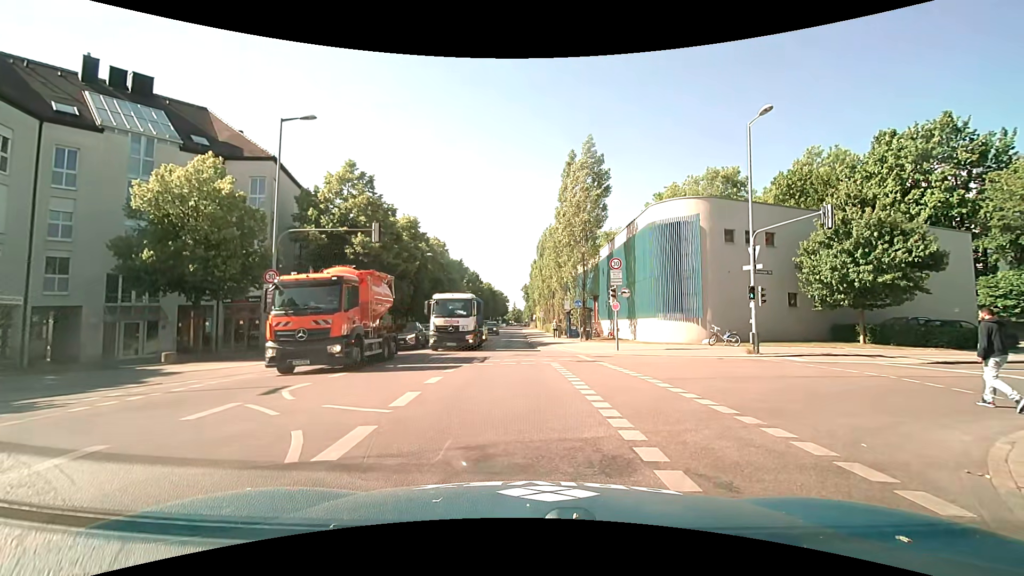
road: secondary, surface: asphalt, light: Day
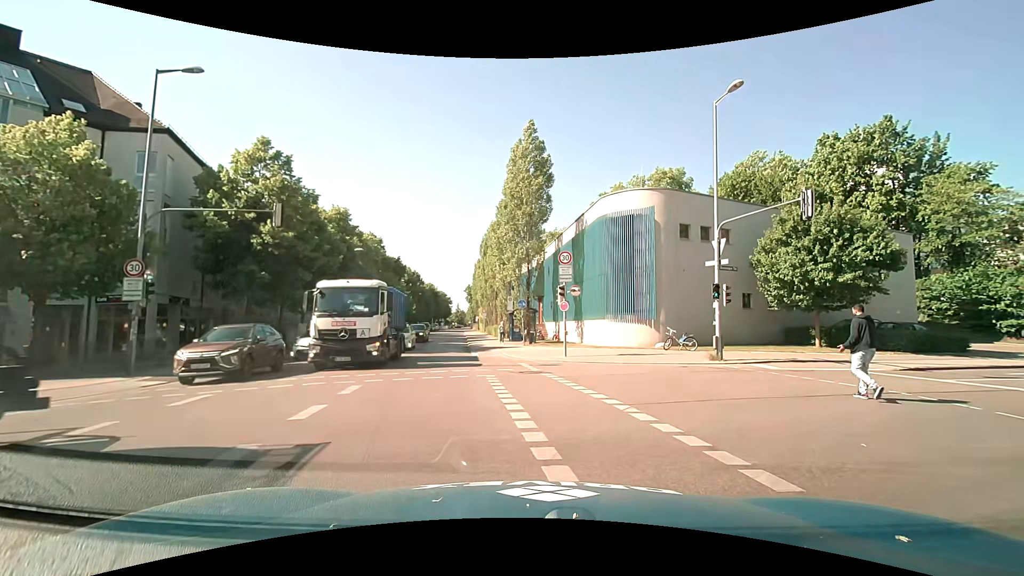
(+0.1, +3.6) m; +9°
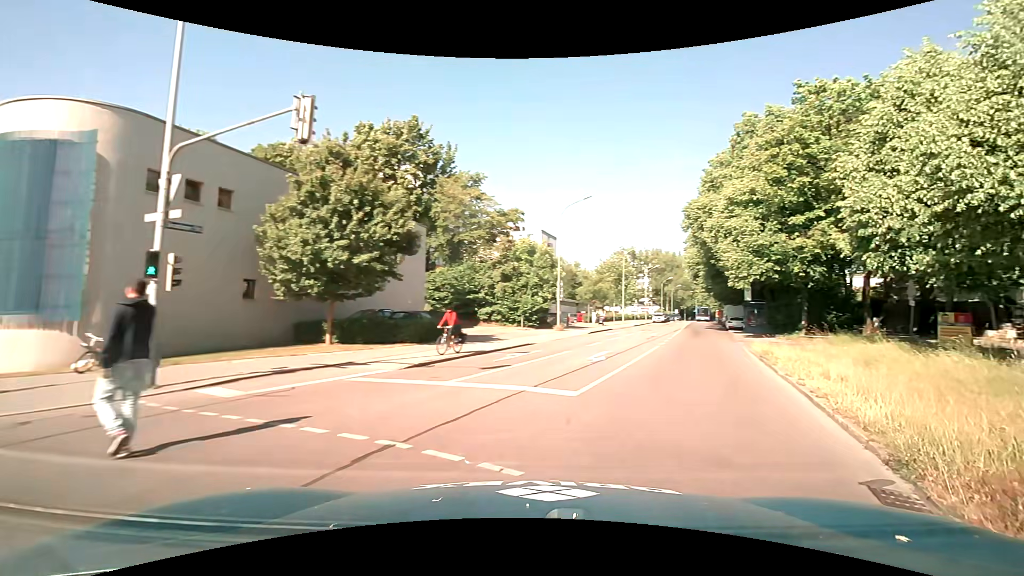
(+3.4, +7.7) m; +48°
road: tertiary
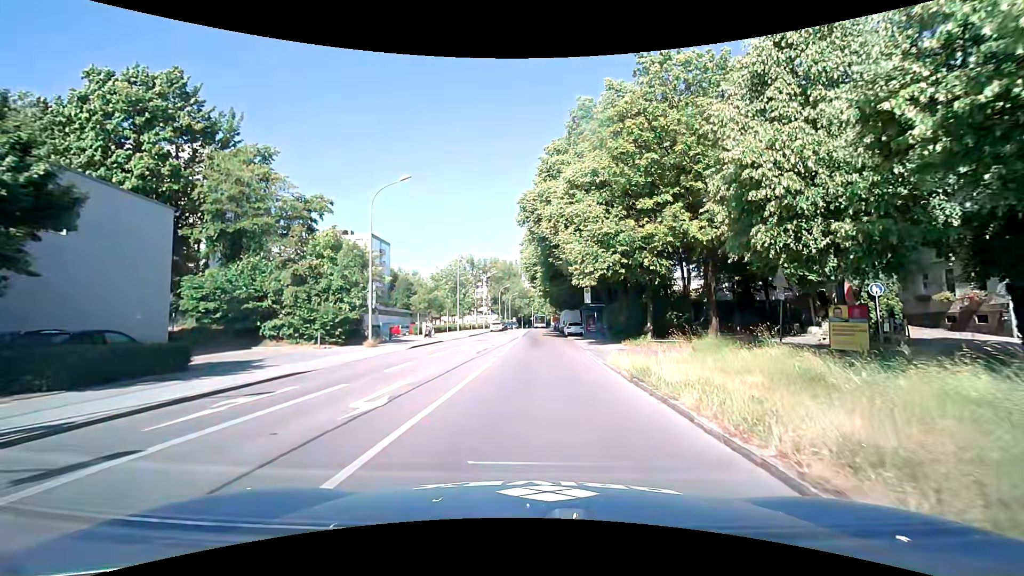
(+1.7, +8.0) m; +16°
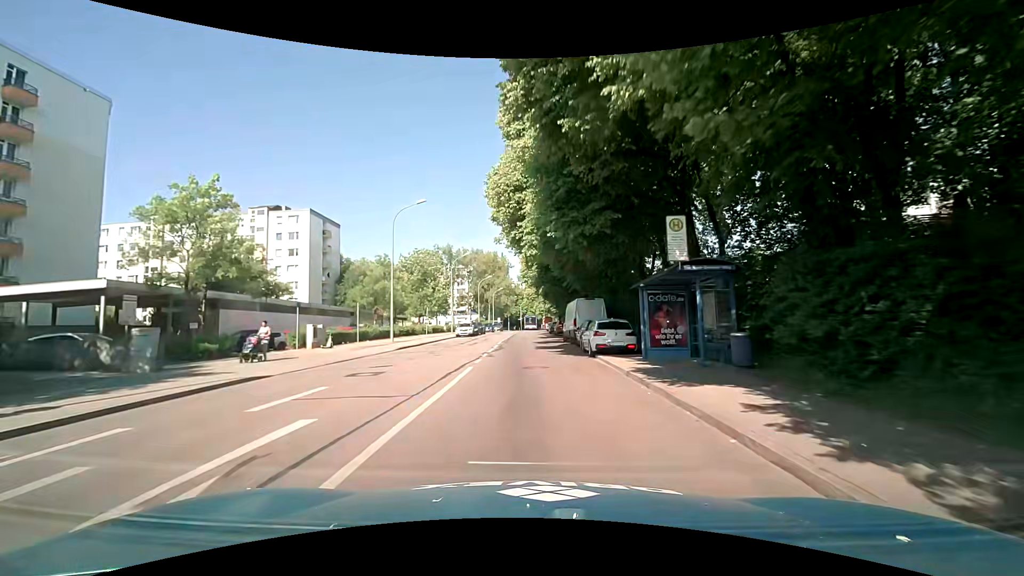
(+0.7, +26.1) m; +2°
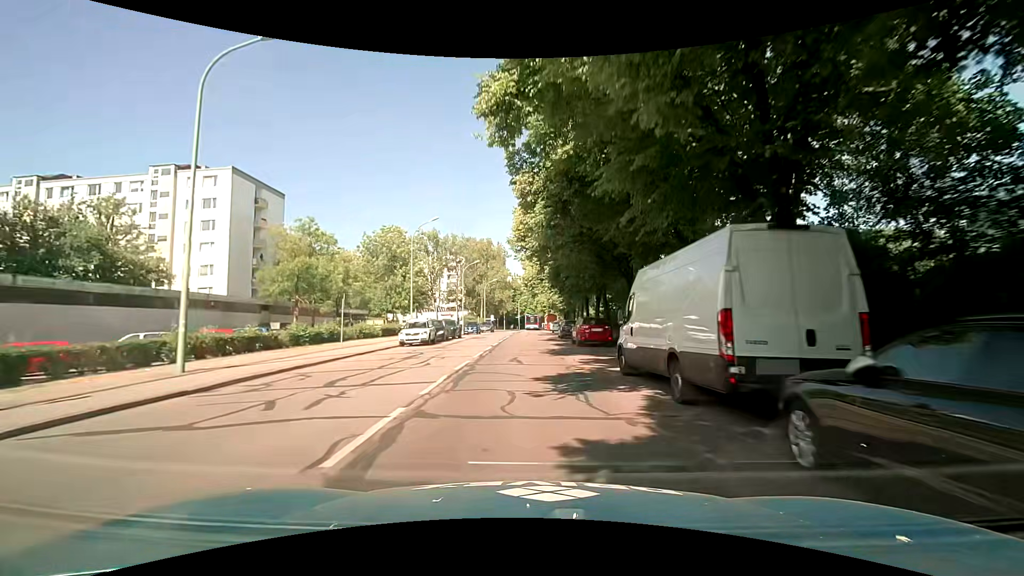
(0.0, +22.1) m; 0°
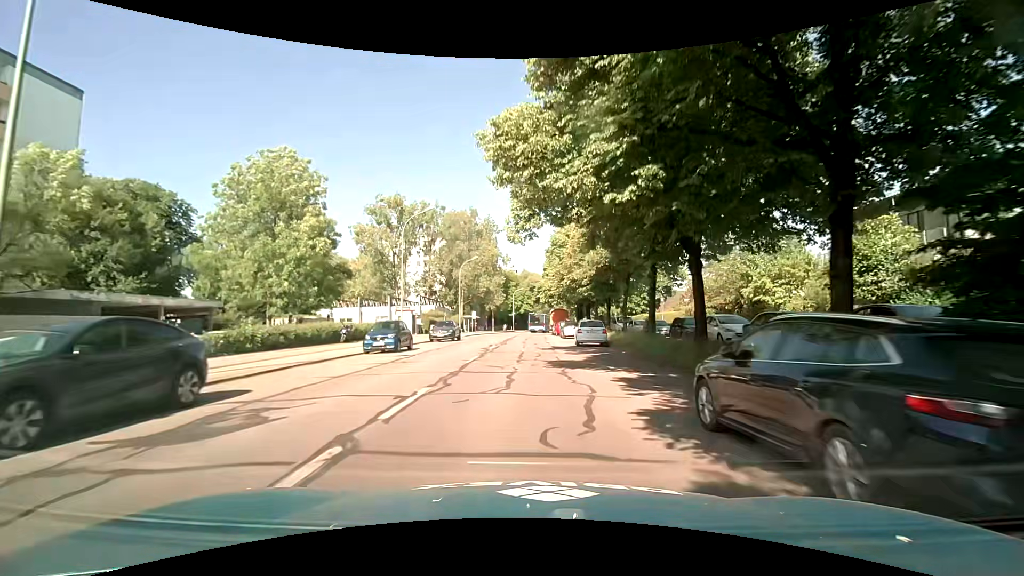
(+0.4, +34.1) m; +1°
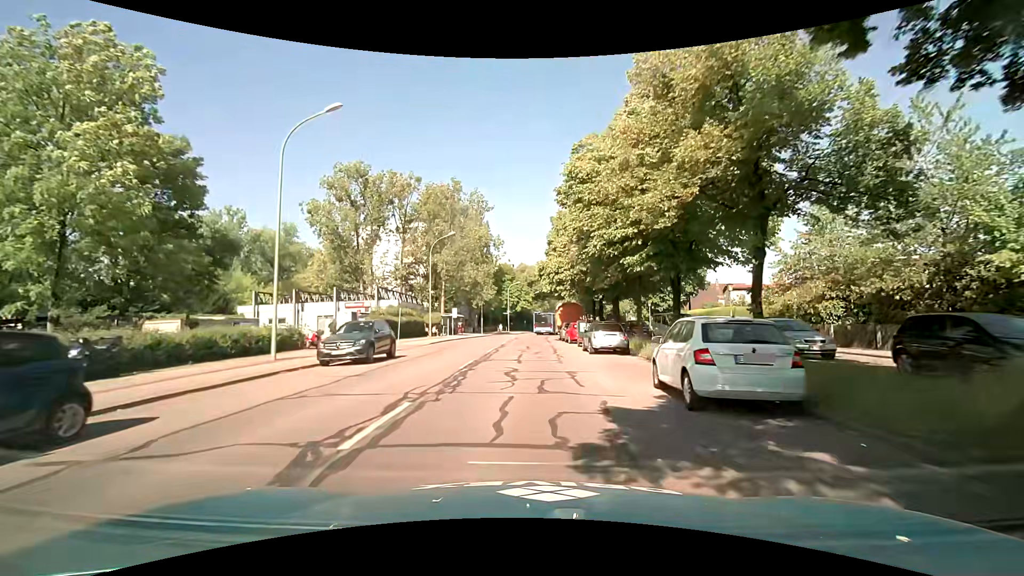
(-0.1, +19.5) m; 0°
